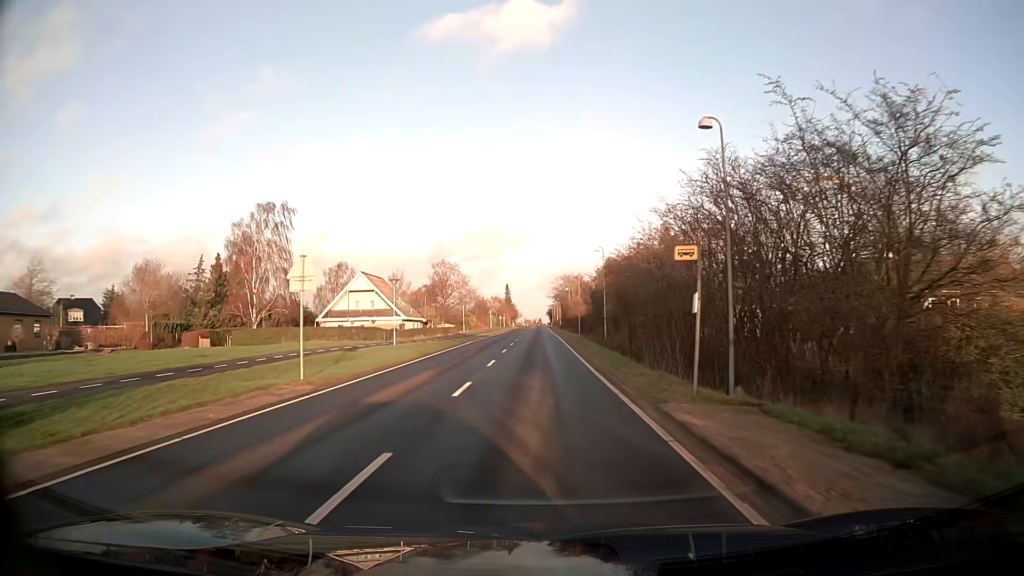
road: tertiary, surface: asphalt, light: Day
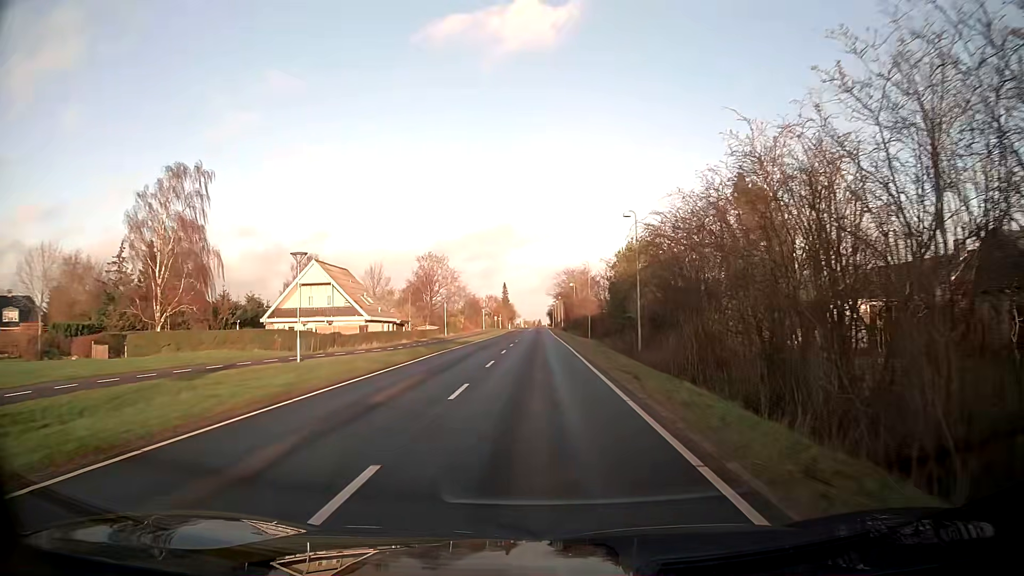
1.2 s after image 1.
(-0.1, +16.5) m; 0°
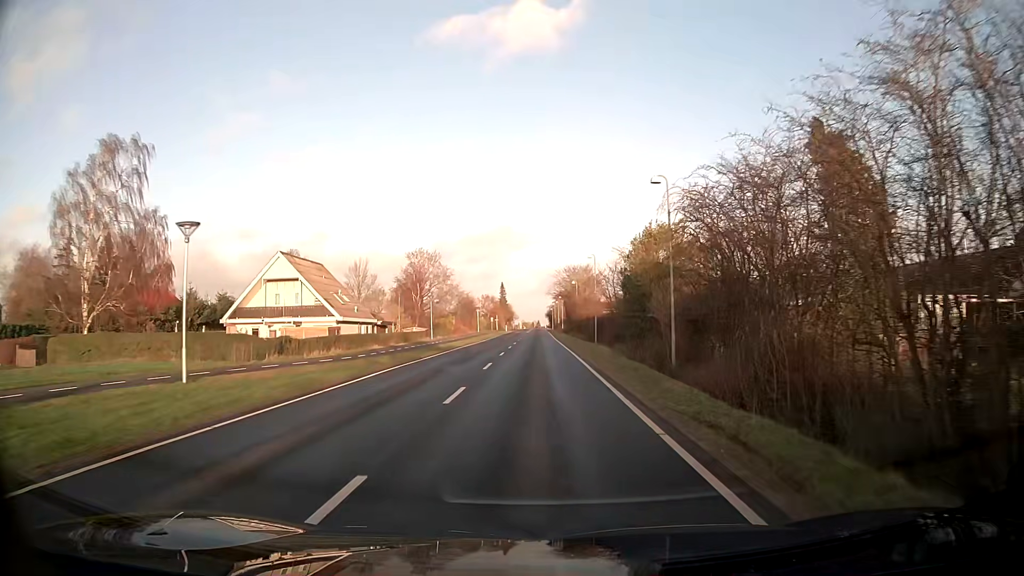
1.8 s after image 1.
(0.0, +8.4) m; 0°
(0, +10) (0, +20) (0, +30) (0, +40) (0, +50) (0, +60) (0, +70) (0, +80) (0, +90) (0, +100) m
